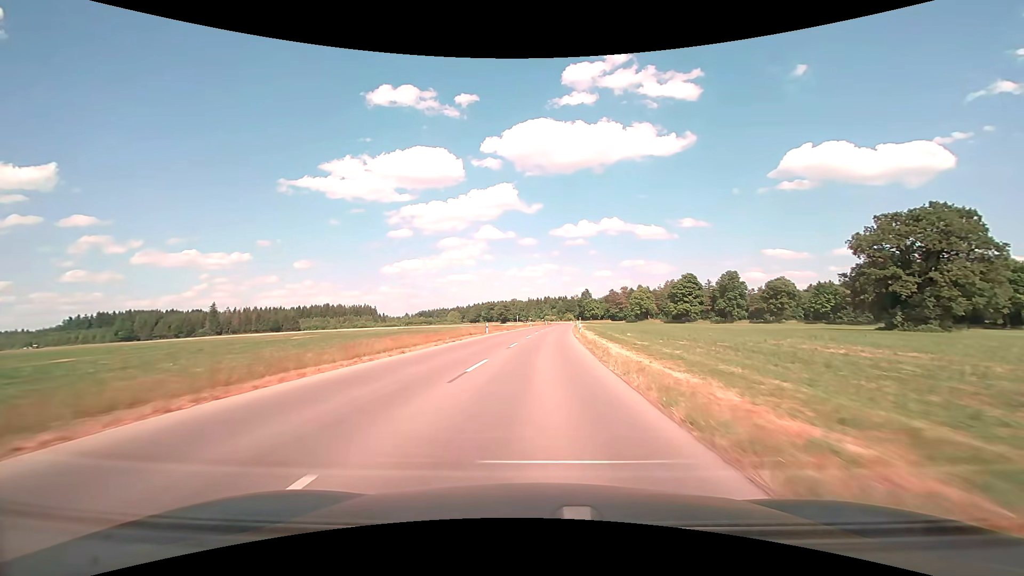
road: tertiary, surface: asphalt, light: Day
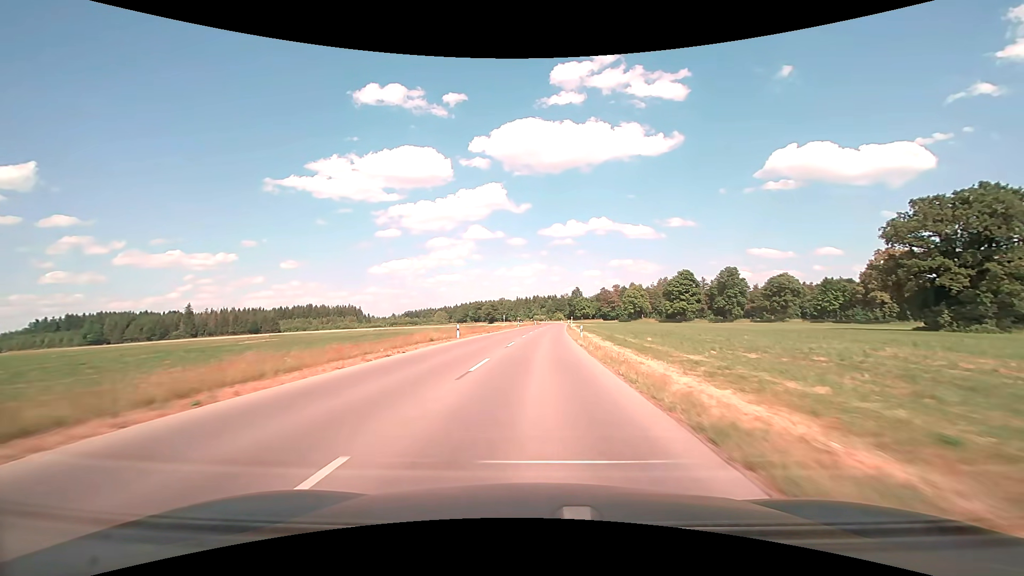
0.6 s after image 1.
(+0.2, +11.6) m; +1°
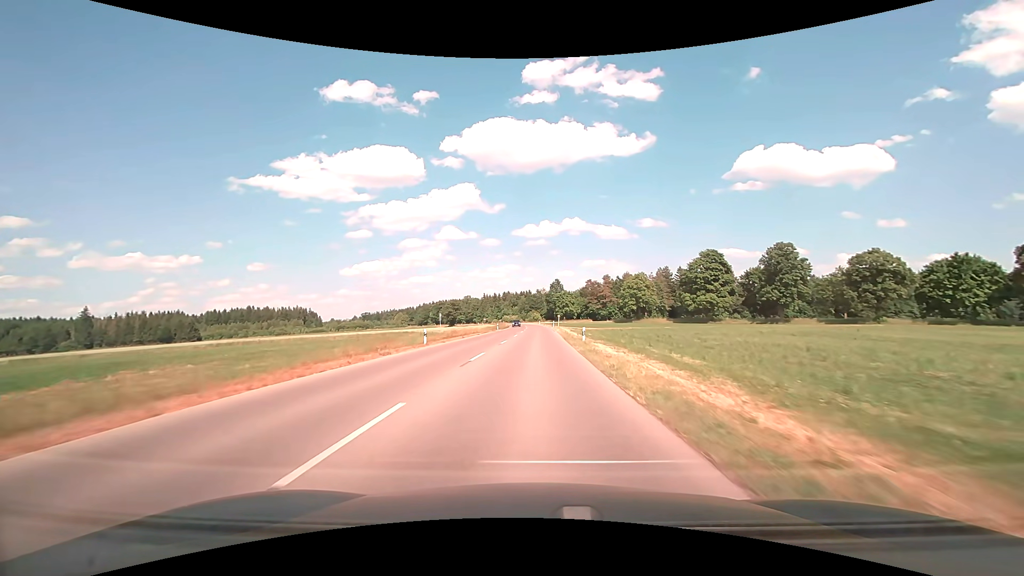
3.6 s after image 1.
(+1.9, +57.0) m; +3°
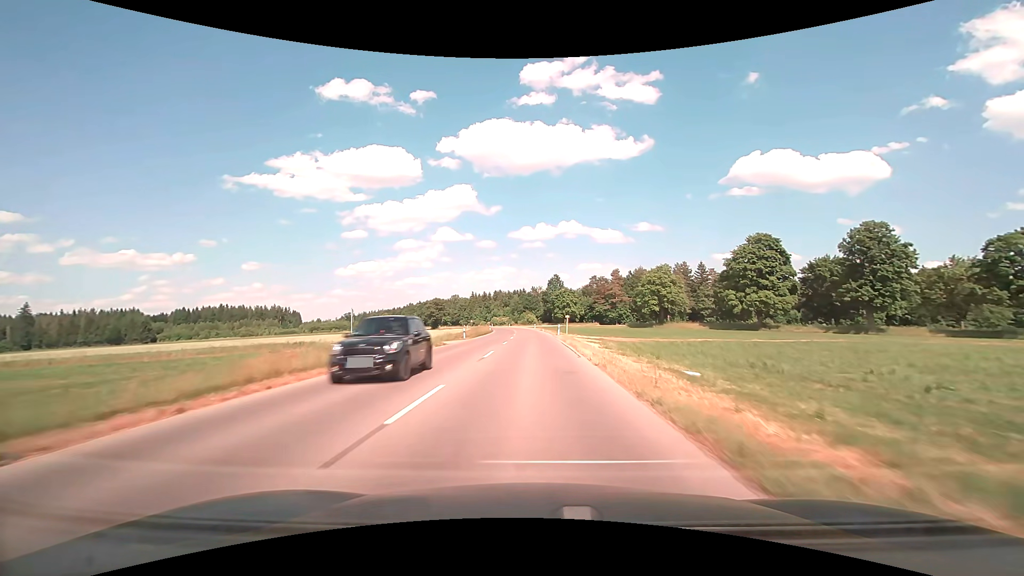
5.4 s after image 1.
(+0.2, +33.5) m; +1°
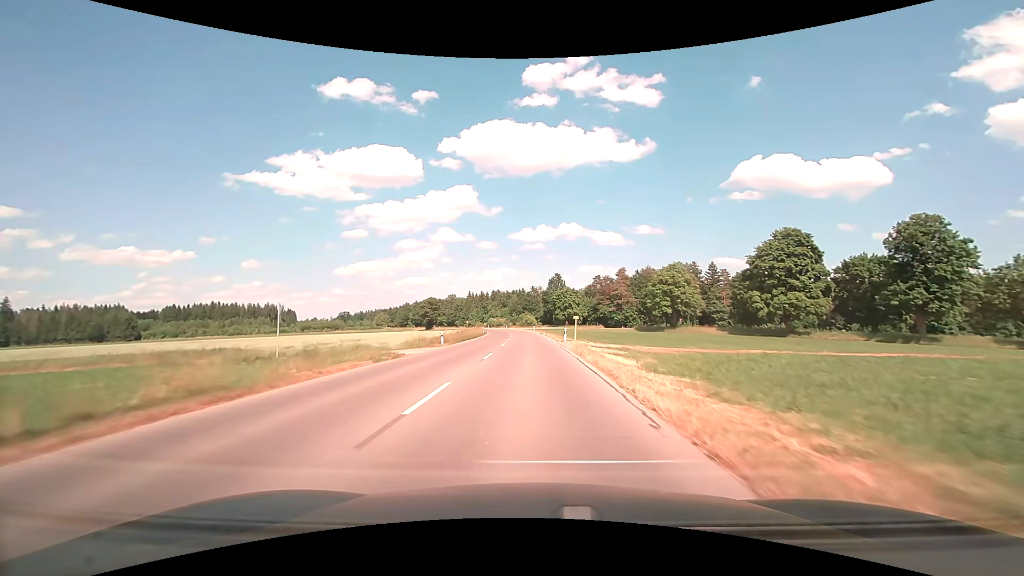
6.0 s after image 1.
(0.0, +11.2) m; 0°
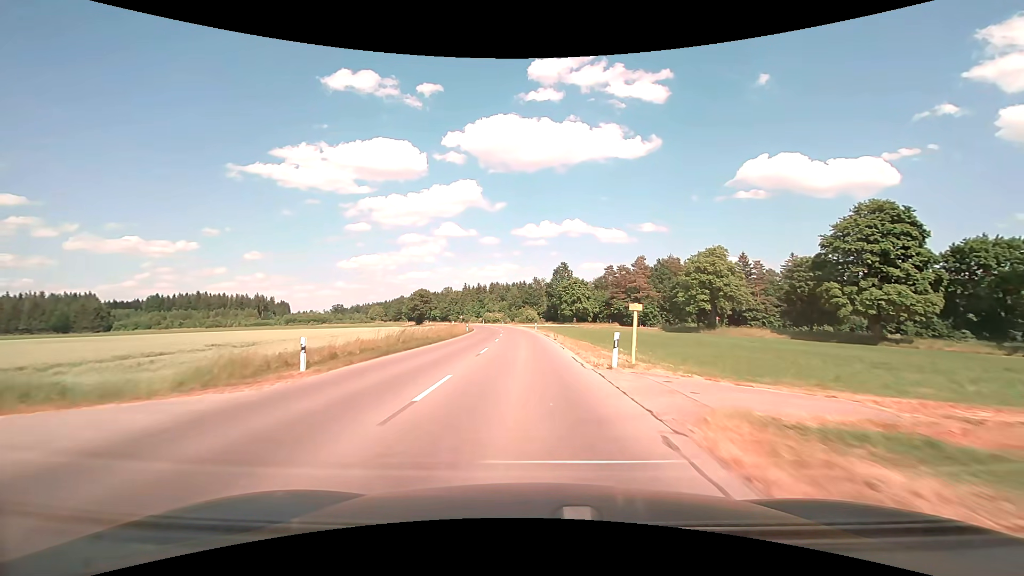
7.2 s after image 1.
(0.0, +22.7) m; 0°
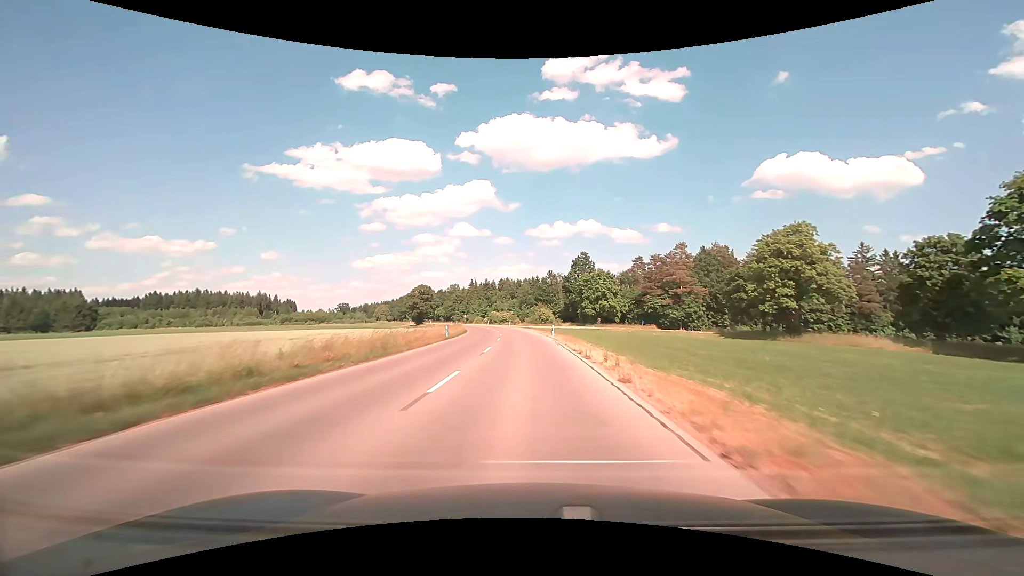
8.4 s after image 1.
(-0.2, +22.9) m; -1°
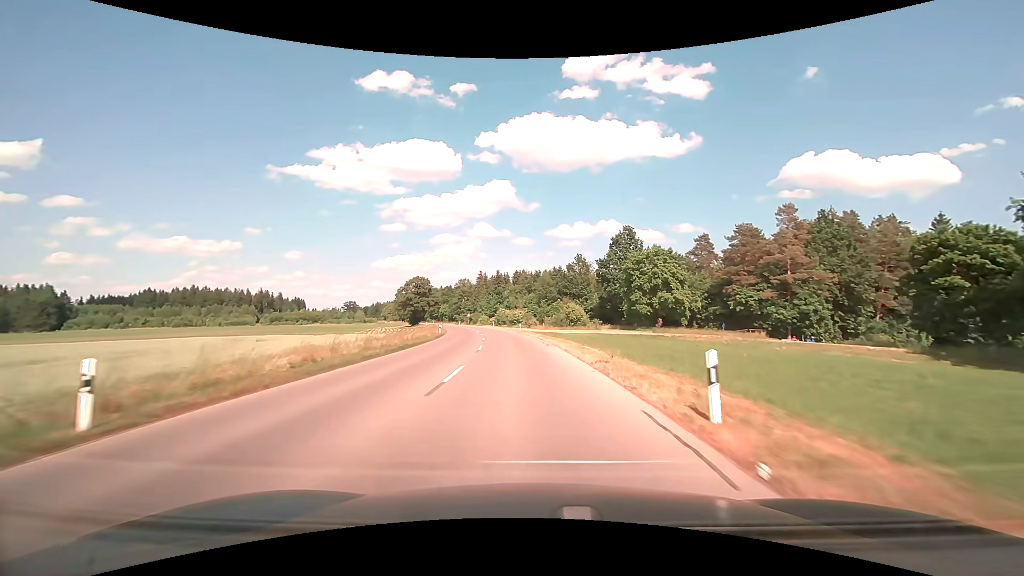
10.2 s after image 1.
(-0.7, +34.5) m; -2°
(0, +10) (0, +20) (-1, +30) (-2, +40) (-3, +50) (-4, +60) (-6, +70) (-8, +79) (-10, +89) (-12, +99) m
